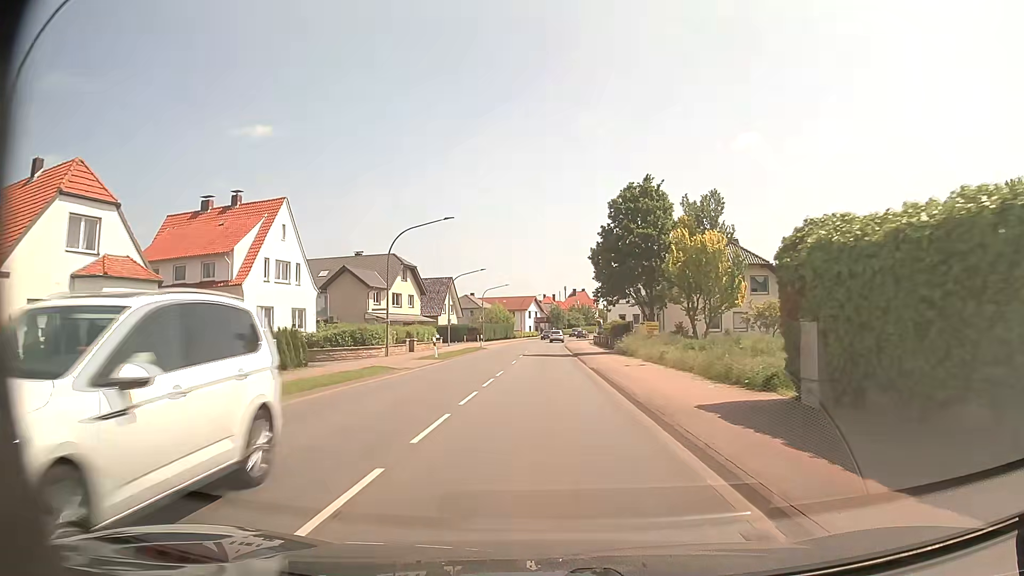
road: primary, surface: asphalt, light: Day
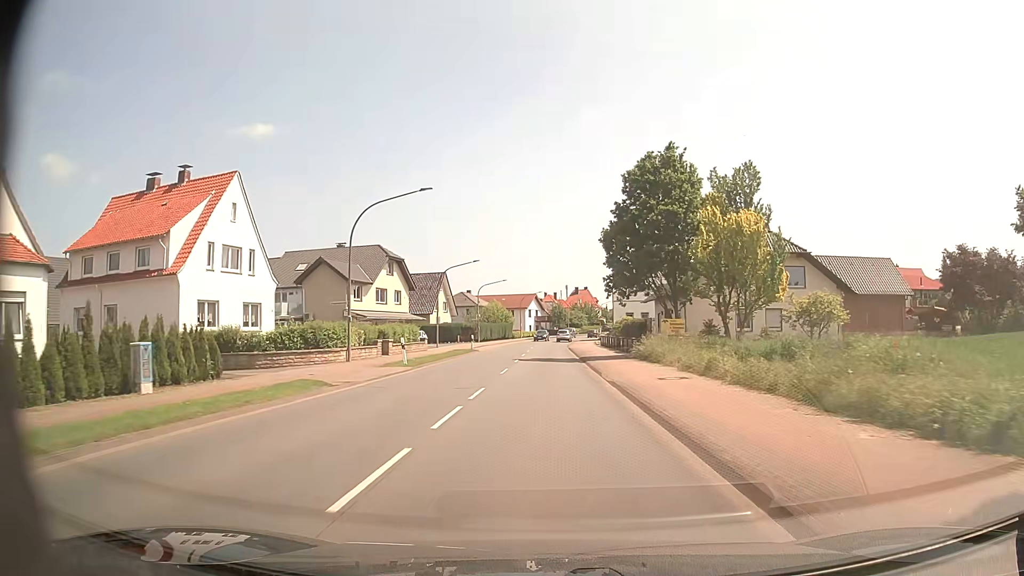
(0.0, +7.8) m; 0°
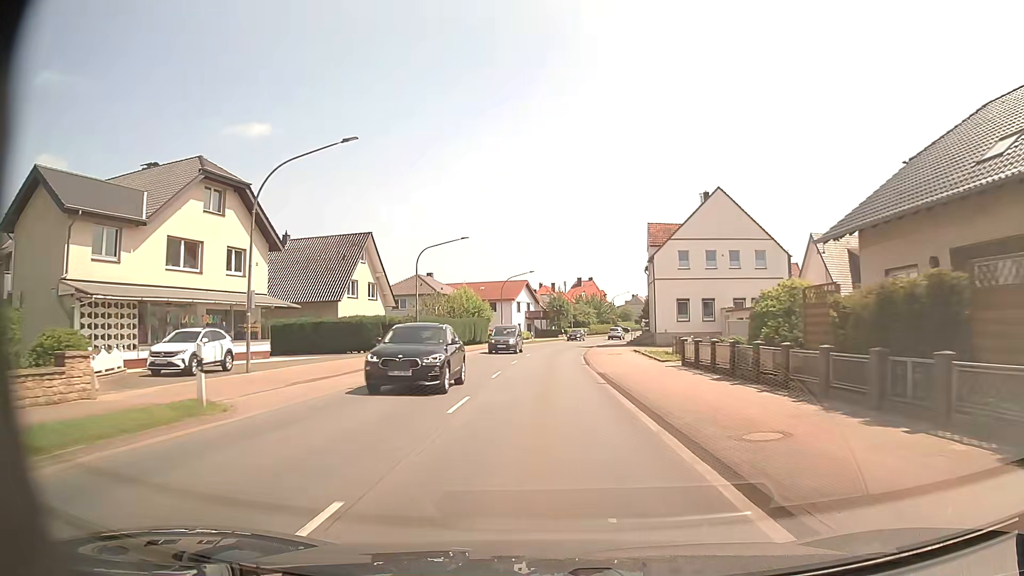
(+0.2, +38.9) m; -1°
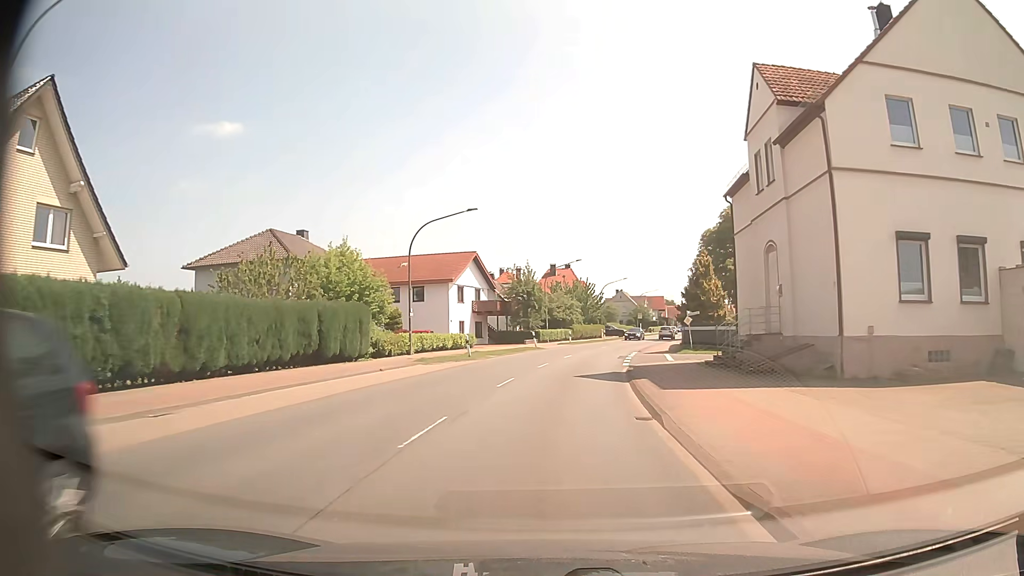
(+1.4, +38.7) m; +4°
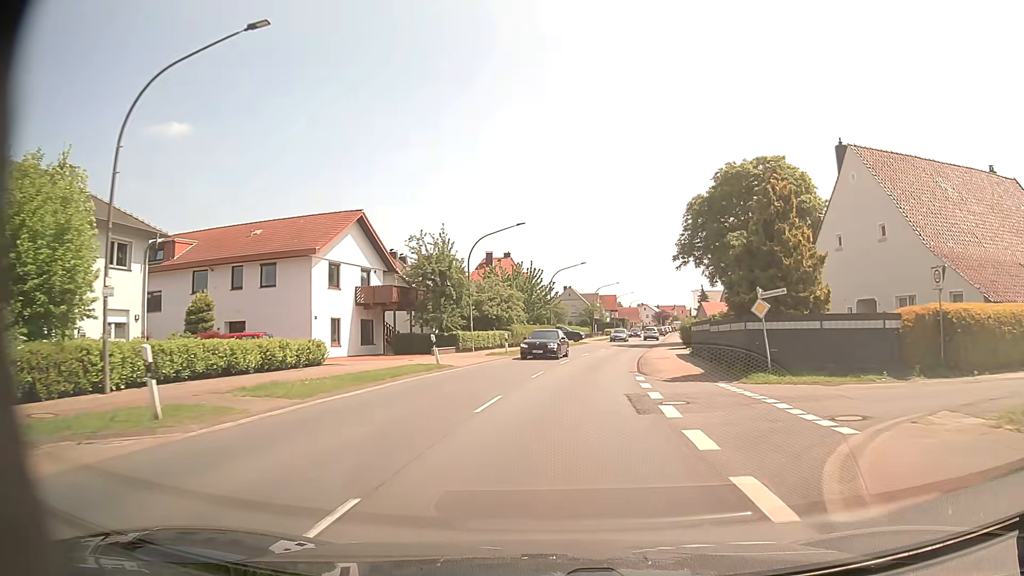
(+1.0, +23.2) m; +5°
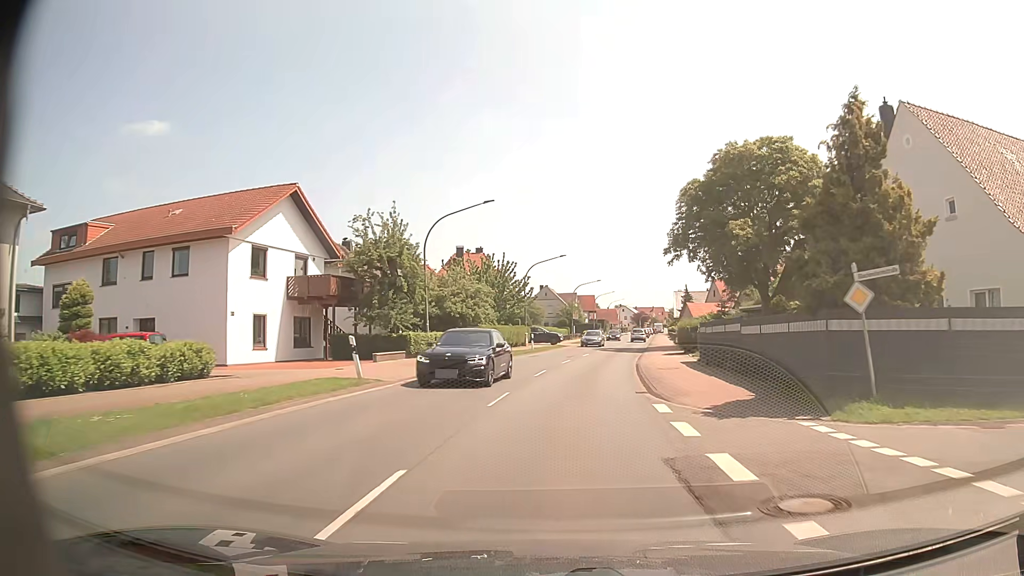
(+0.1, +7.7) m; +2°
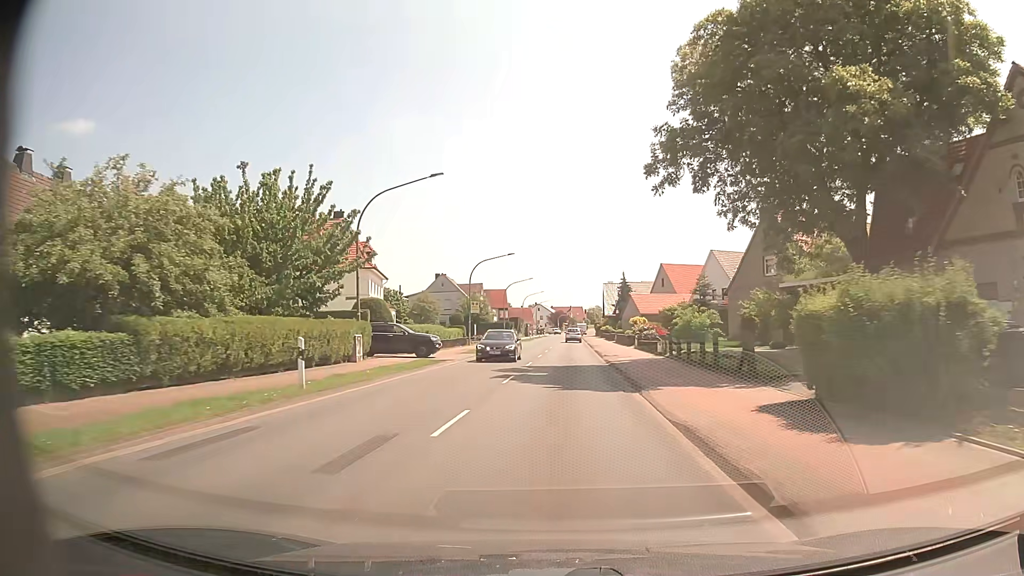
(+2.3, +30.9) m; +7°
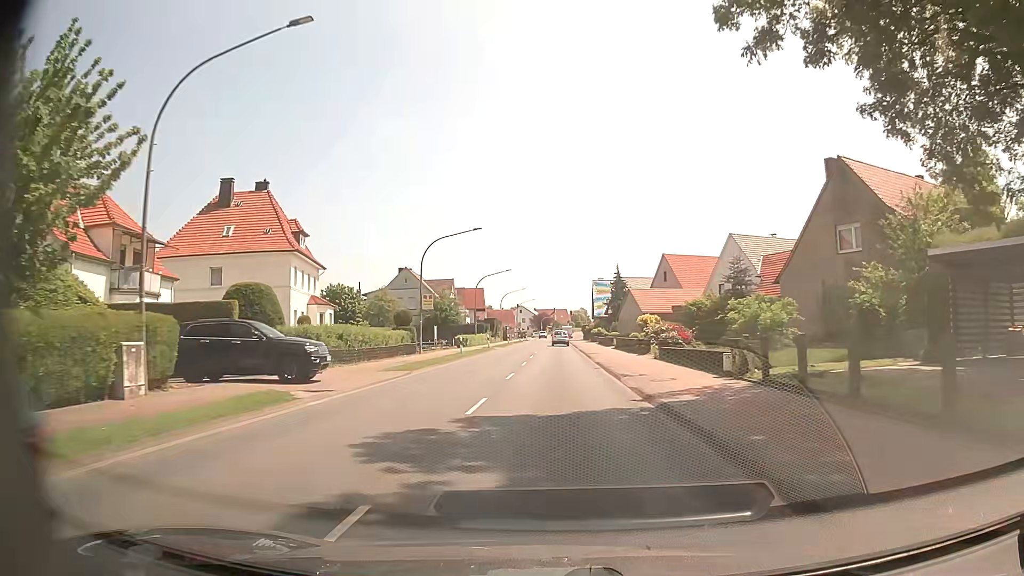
(+0.3, +15.5) m; +2°
